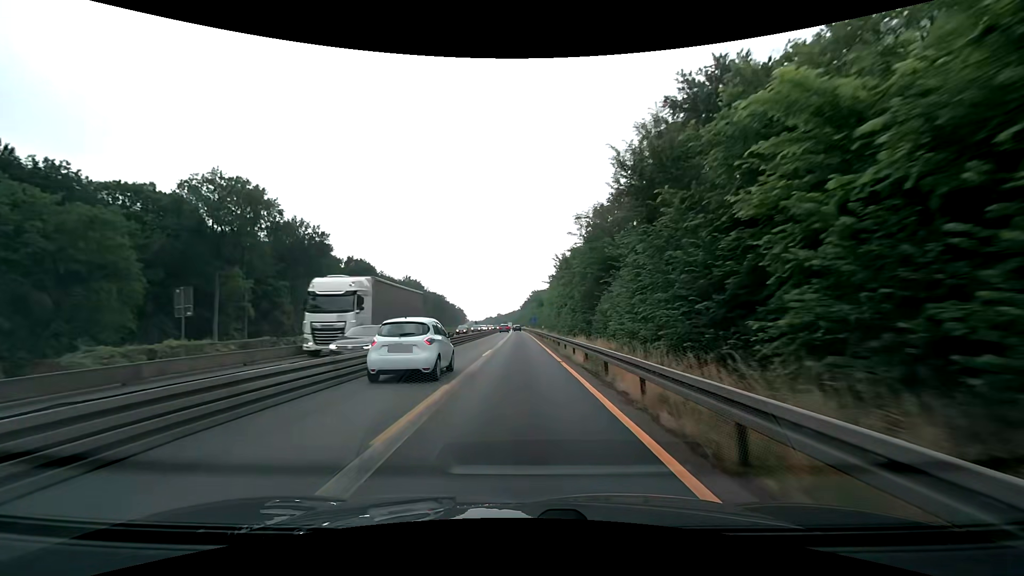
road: motorway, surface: asphalt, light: Day
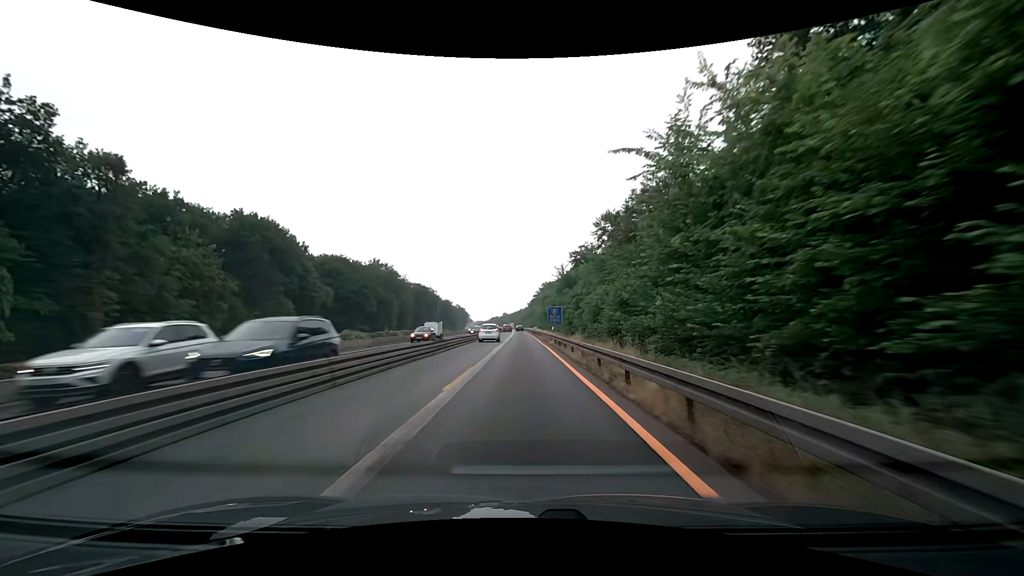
(-0.4, +62.6) m; -1°
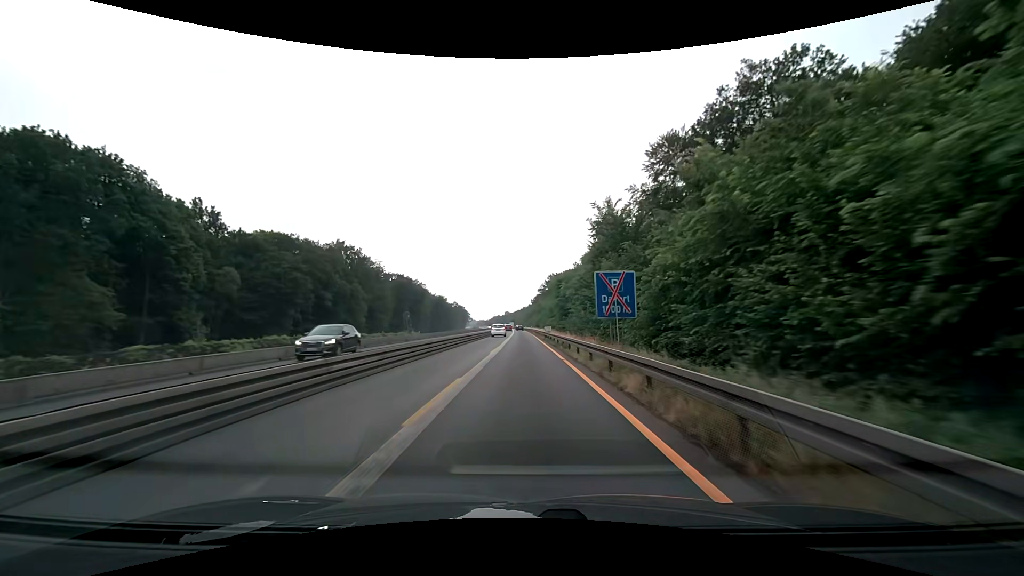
(-0.1, +37.6) m; 0°
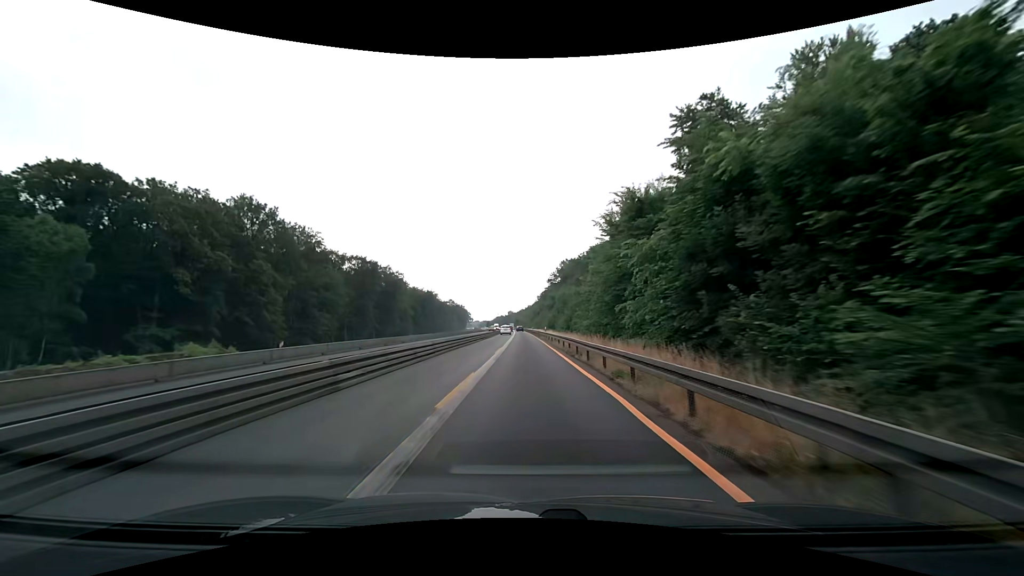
(-0.3, +50.0) m; 0°
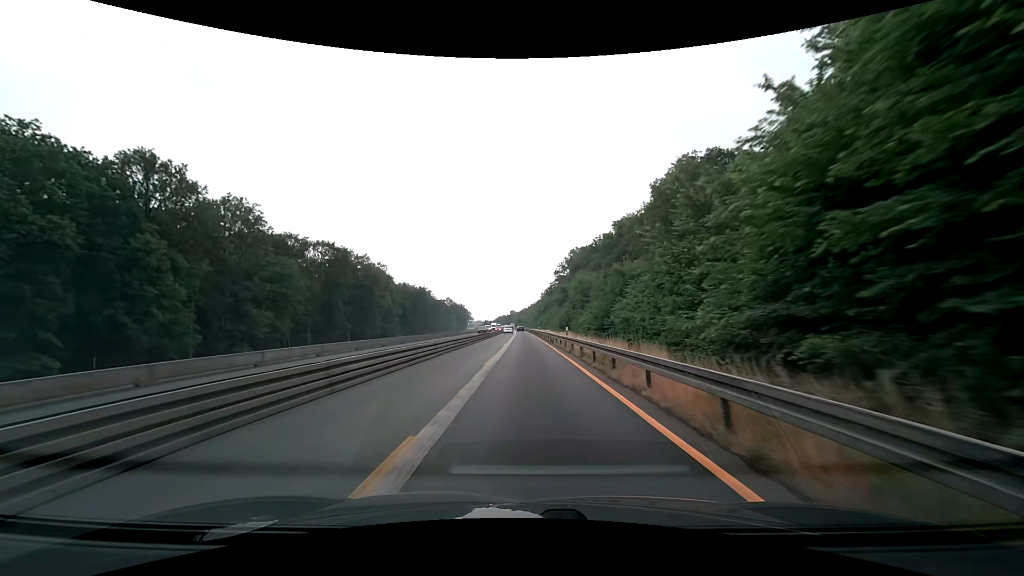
(-0.1, +25.0) m; 0°
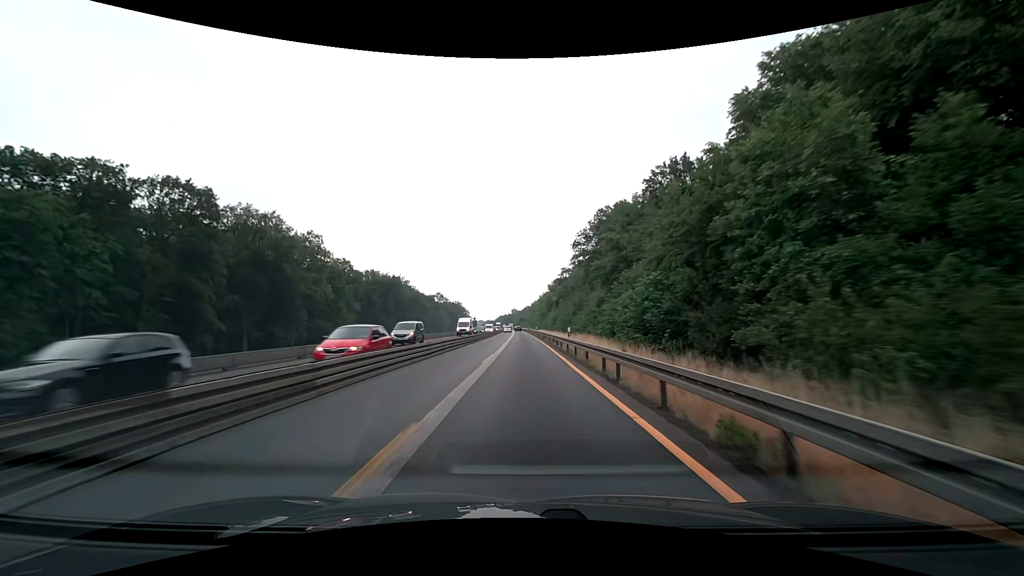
(0.0, +50.1) m; 0°
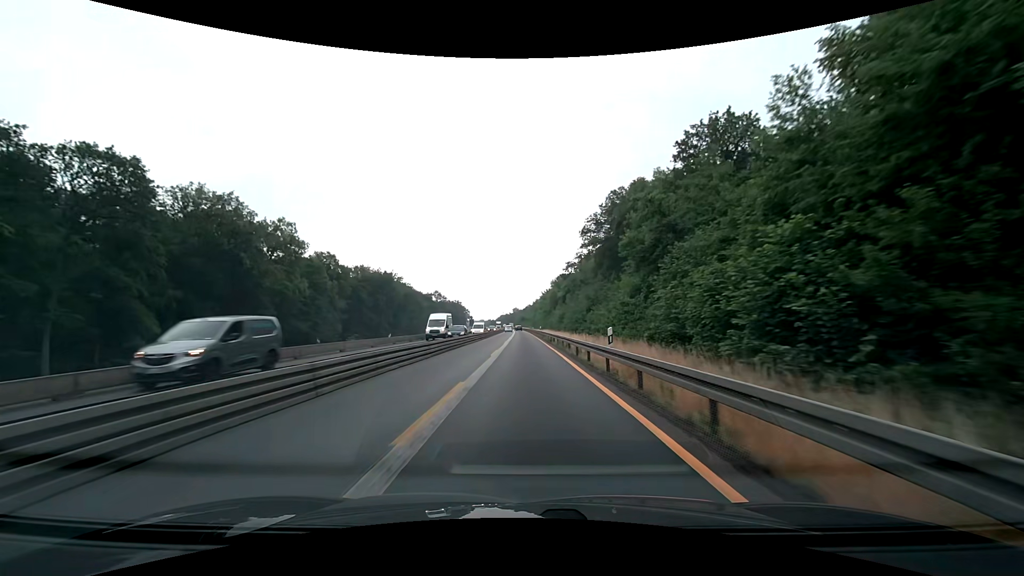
(0.0, +12.5) m; 0°
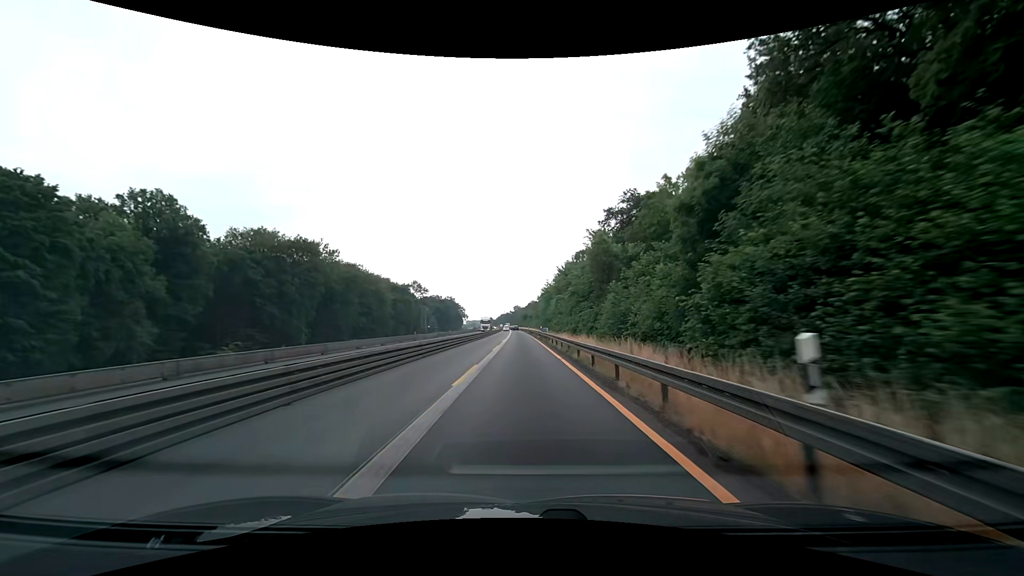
(-0.2, +62.6) m; 0°
(0, +10) (0, +20) (0, +30) (0, +40) (0, +50) (-1, +60) (-1, +70) (-1, +80) (-1, +90) (-1, +100) m
